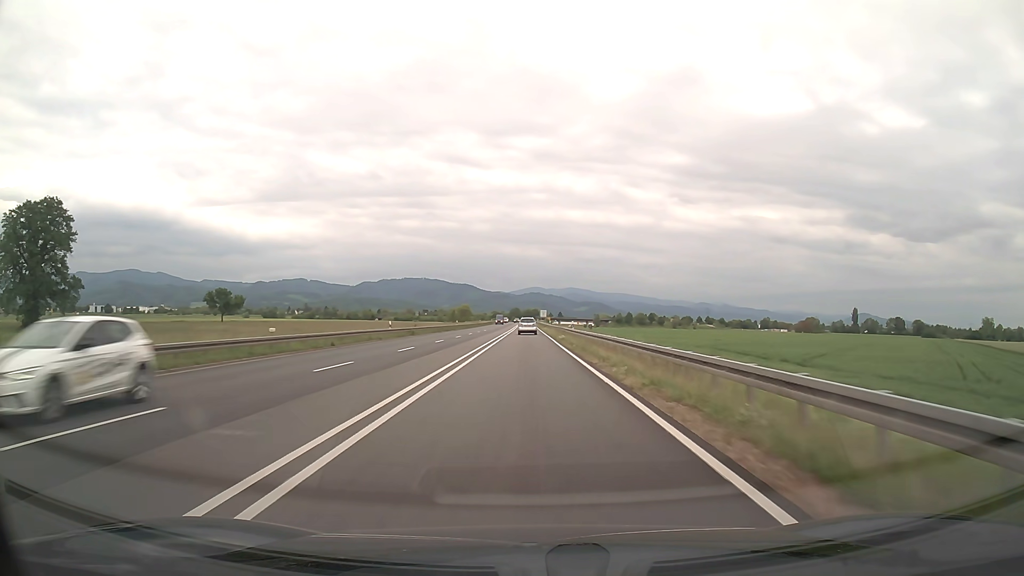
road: trunk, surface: asphalt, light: Day
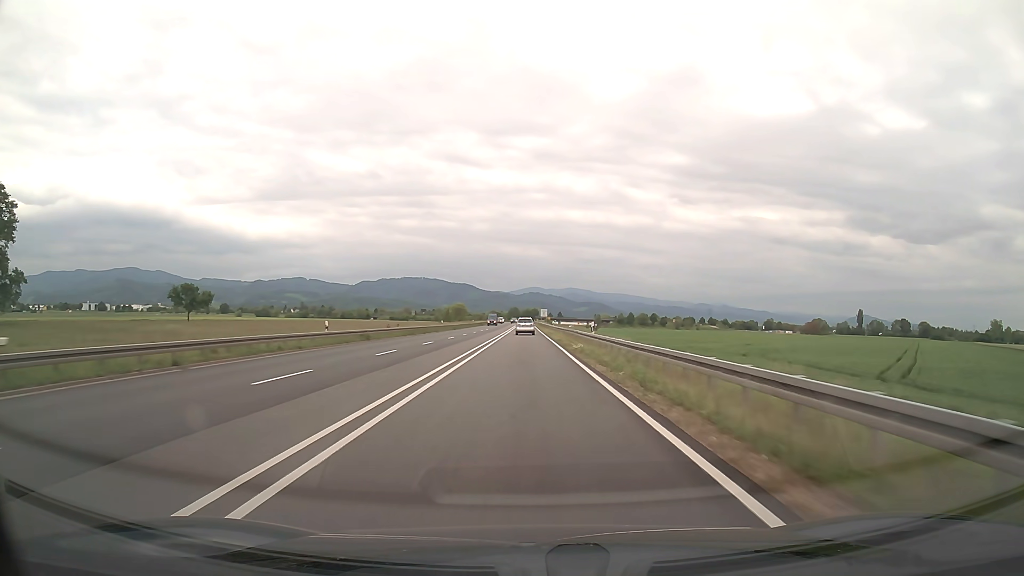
(0.0, +16.1) m; 0°
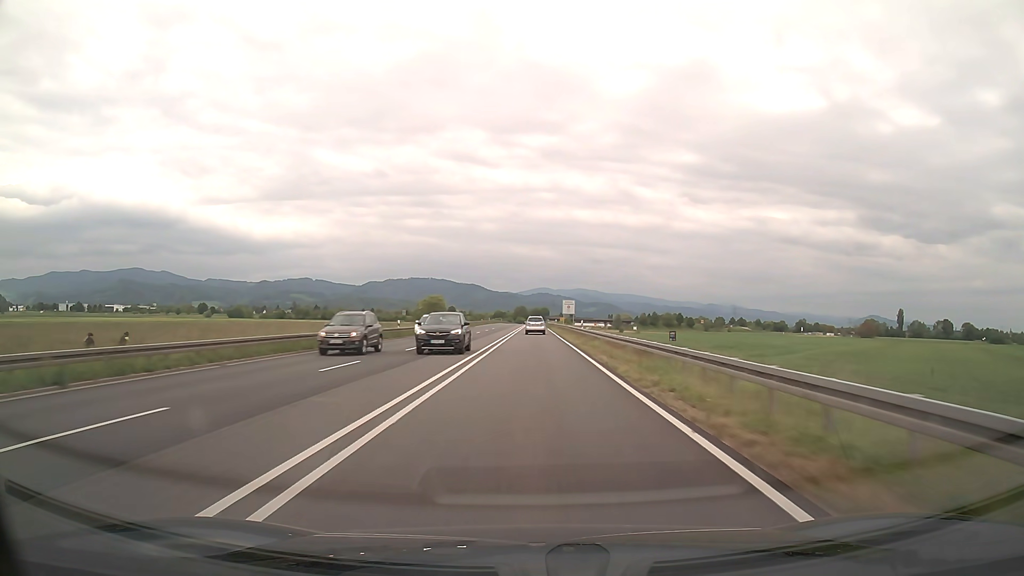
(-0.6, +80.6) m; -1°
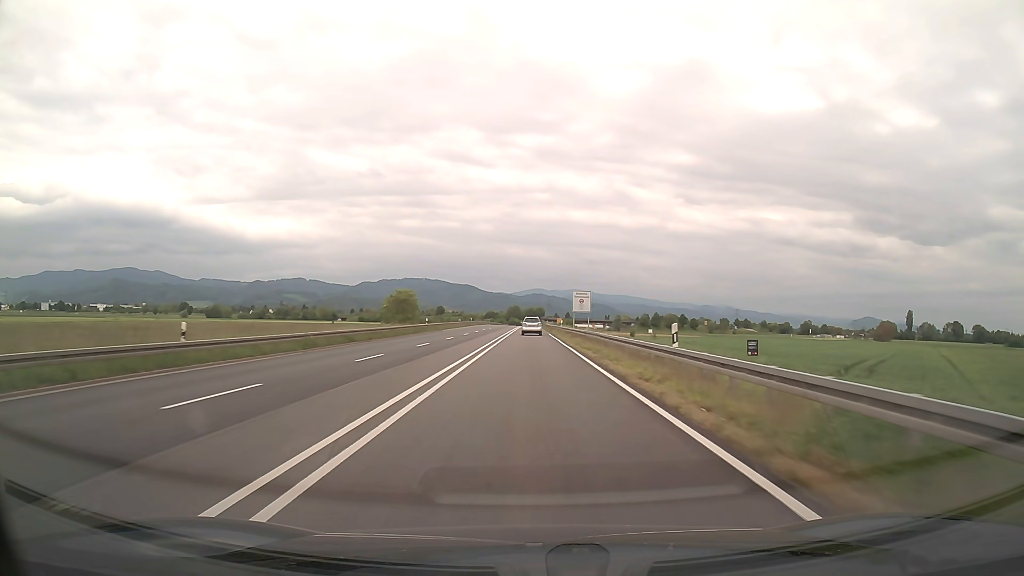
(+0.1, +32.2) m; 0°
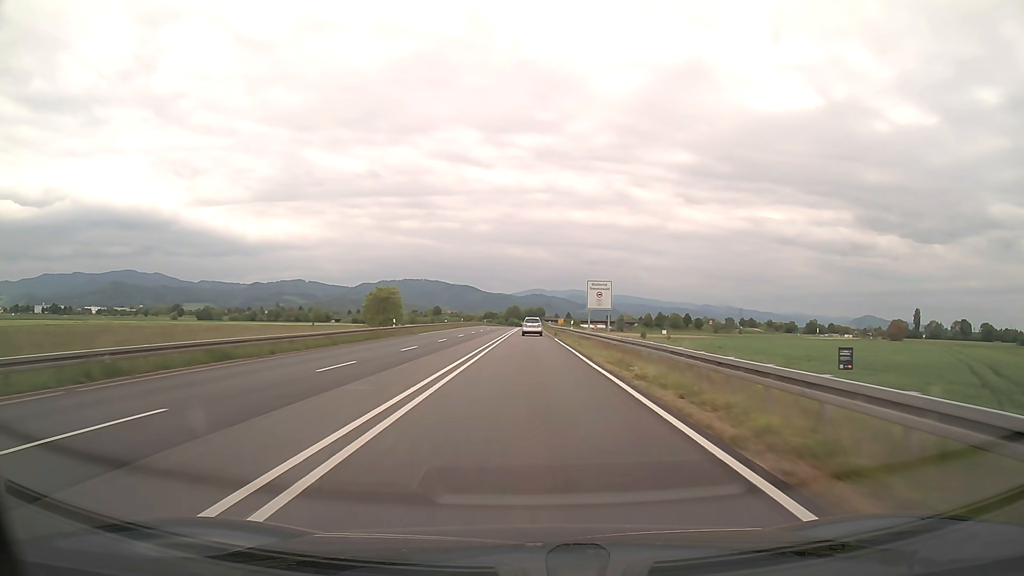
(0.0, +16.0) m; 0°
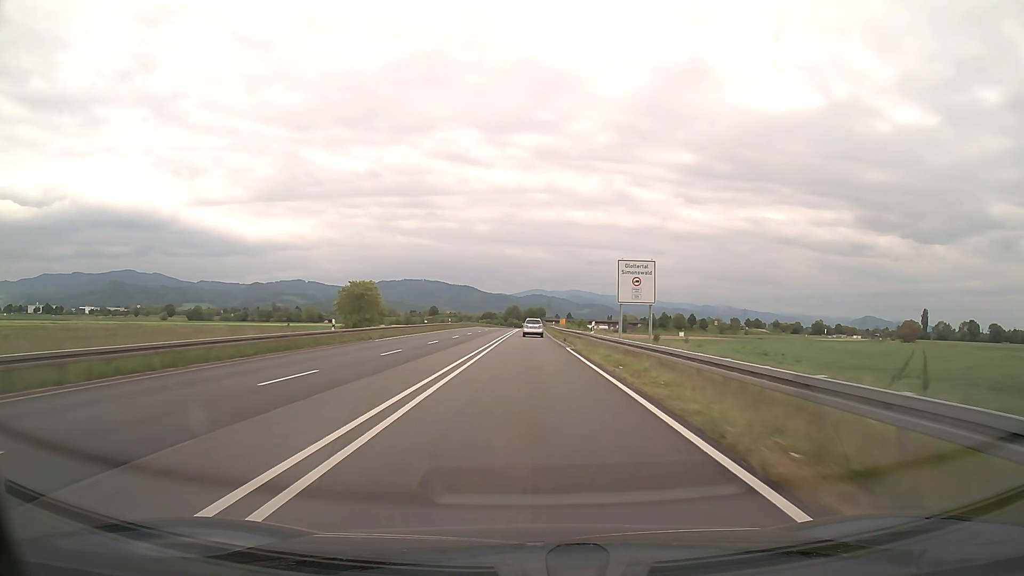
(0.0, +16.0) m; 0°
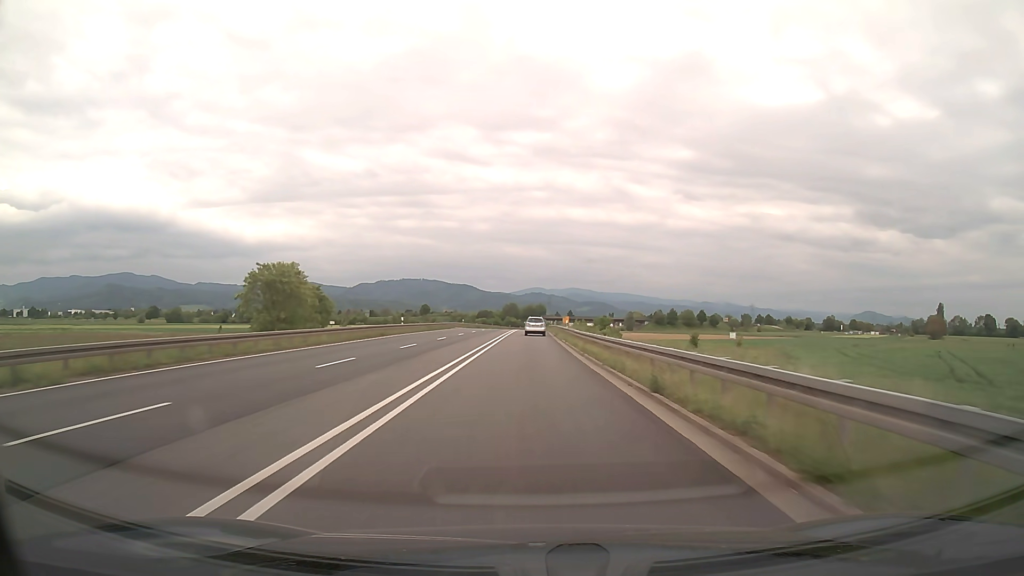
(0.0, +31.9) m; 0°
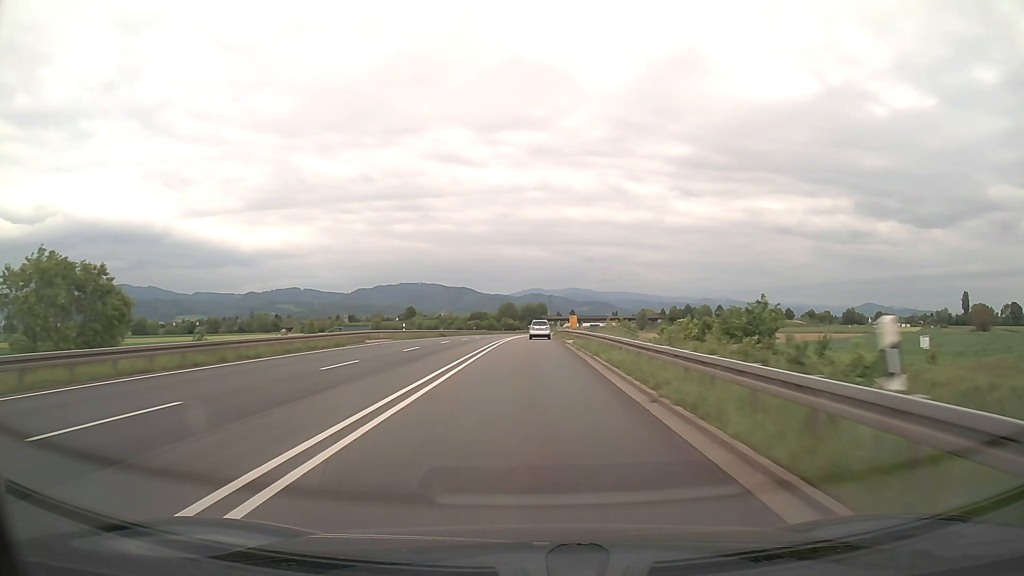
(+0.1, +47.7) m; 0°
(0, +10) (0, +20) (0, +30) (0, +40) (0, +50) (0, +60) (0, +70) (+1, +80) (+1, +90) (+1, +100) m
